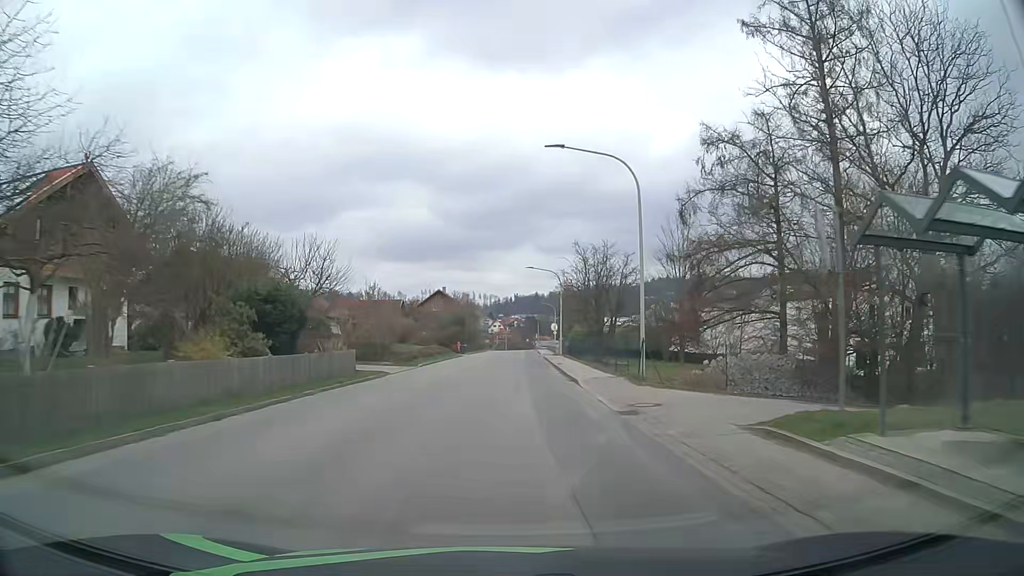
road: tertiary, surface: asphalt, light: Day
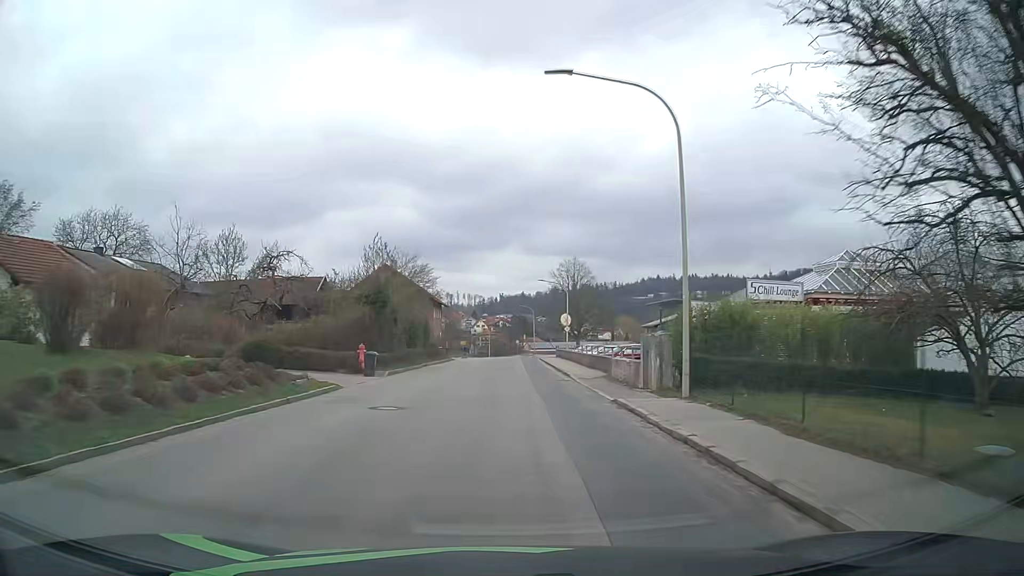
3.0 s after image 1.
(+0.5, +41.3) m; +1°
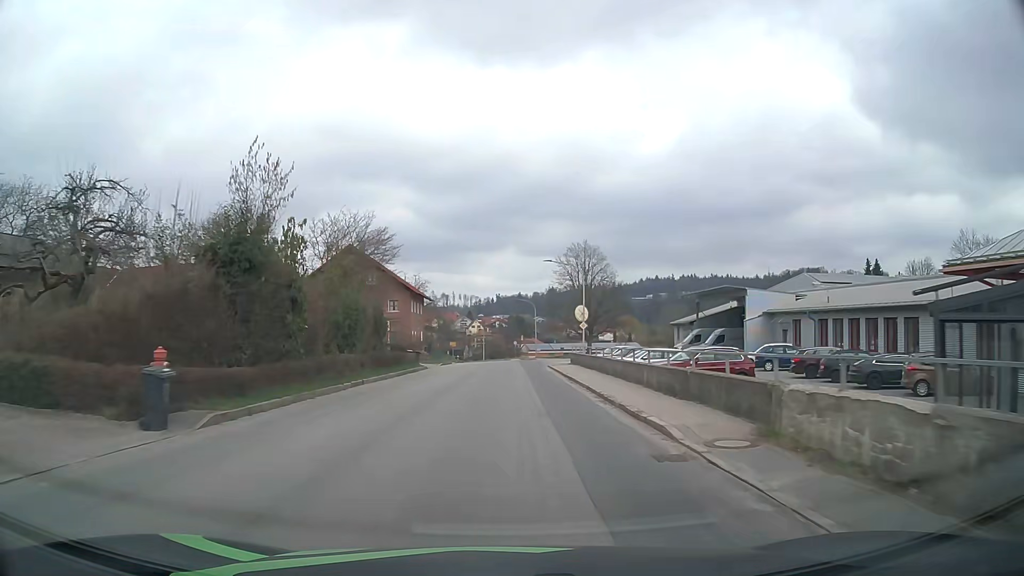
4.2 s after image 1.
(+0.1, +16.3) m; 0°
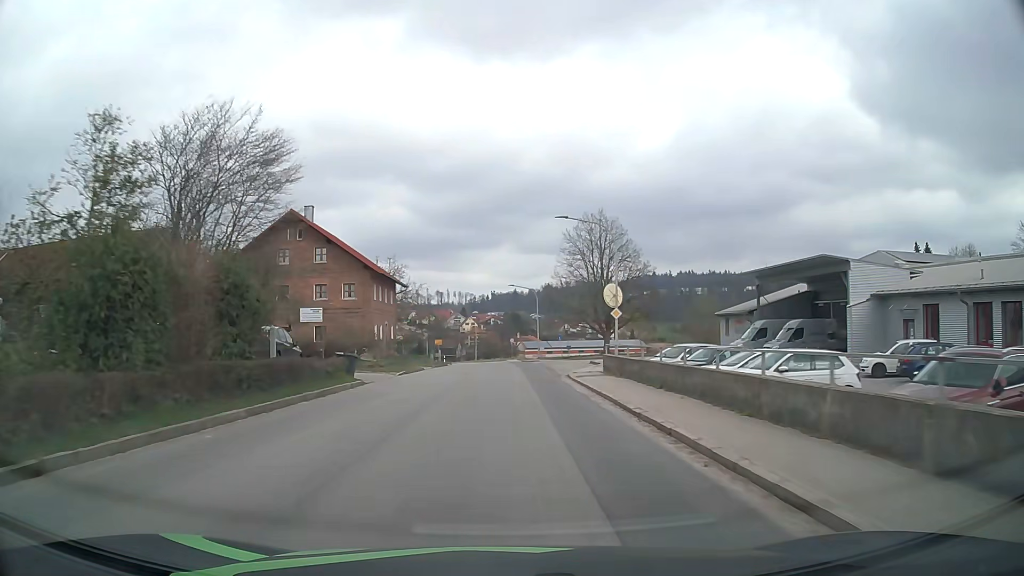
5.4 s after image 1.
(0.0, +16.2) m; +1°
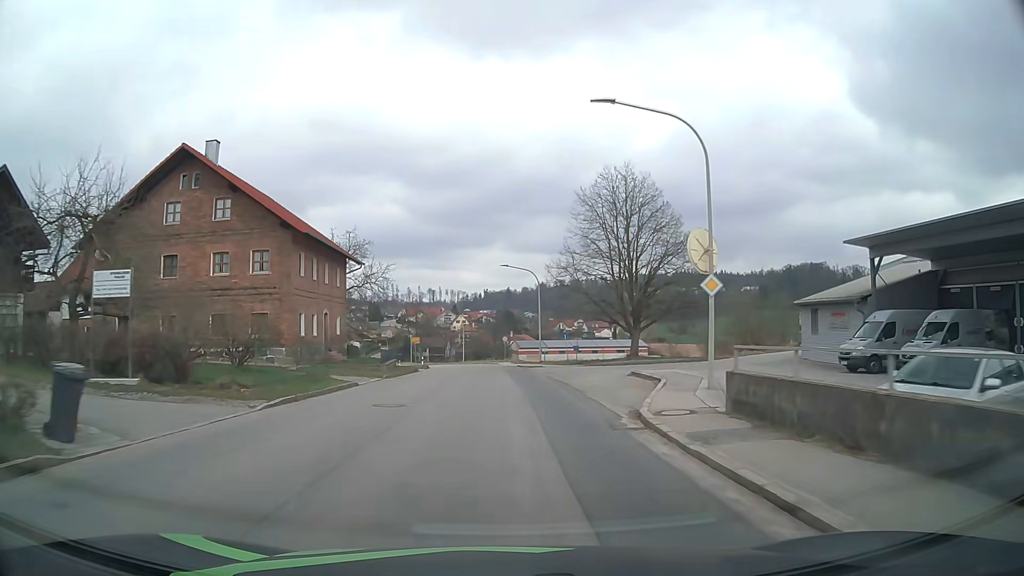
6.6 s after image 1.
(0.0, +16.2) m; +1°
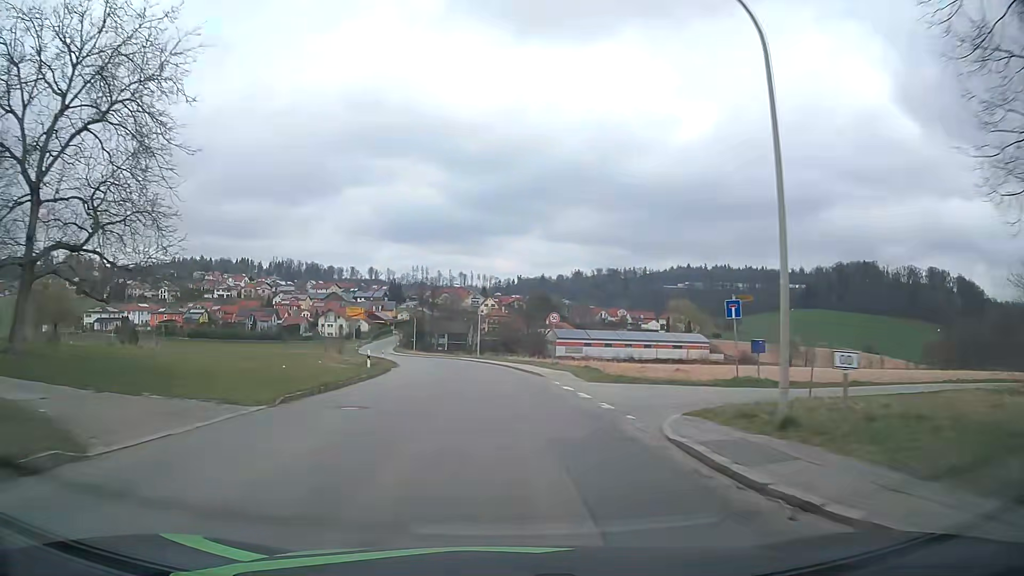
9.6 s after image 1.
(-1.0, +41.2) m; -3°
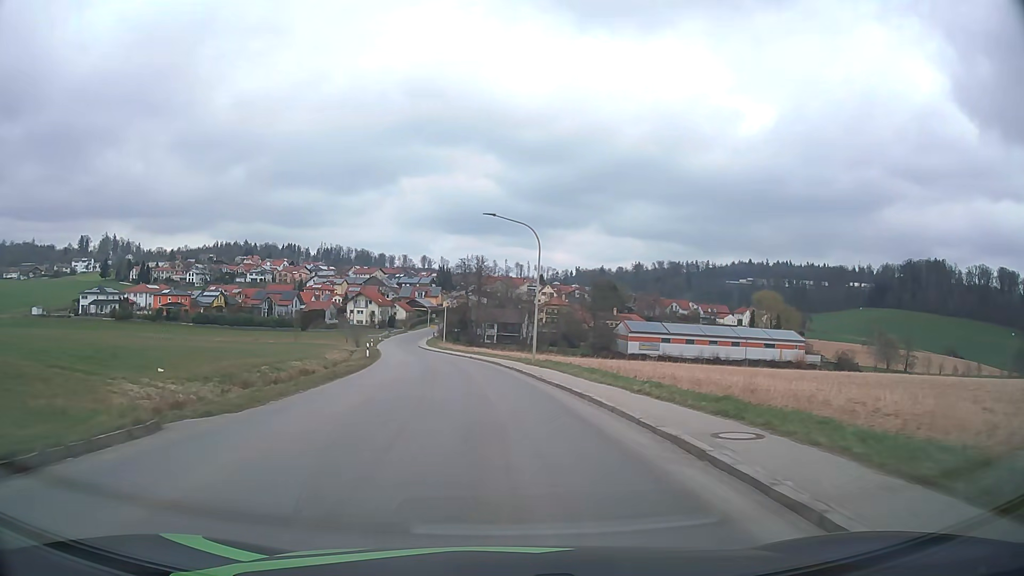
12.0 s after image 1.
(-1.1, +33.3) m; -5°
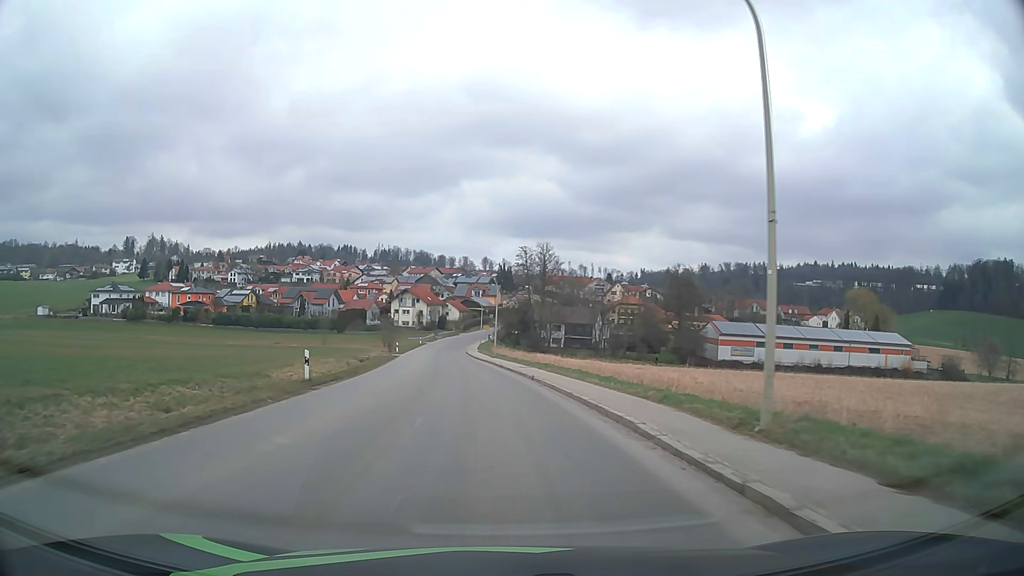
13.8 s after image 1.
(-1.1, +24.7) m; -5°
(0, +10) (-1, +20) (-1, +30) (-2, +40) (-3, +50) (-4, +60) (-5, +70) (-6, +80) (-7, +90) (-7, +100) m
